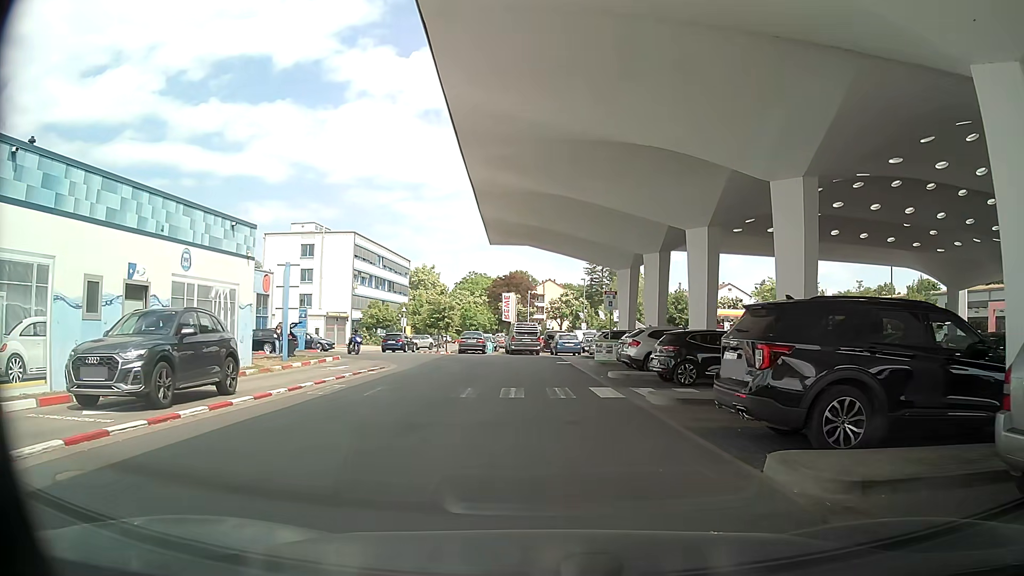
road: service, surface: paving_stones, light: Day
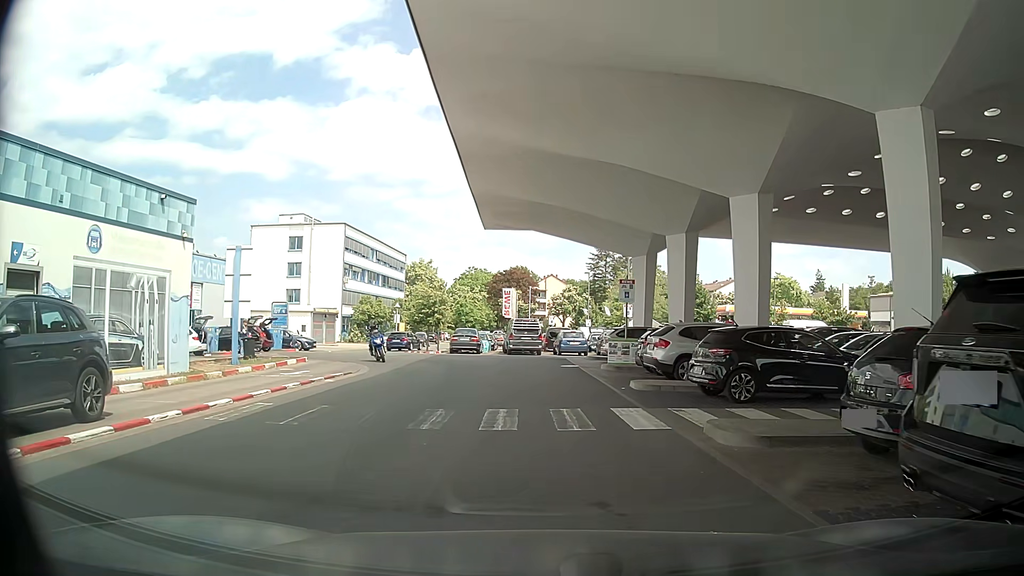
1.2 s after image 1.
(0.0, +4.7) m; -2°
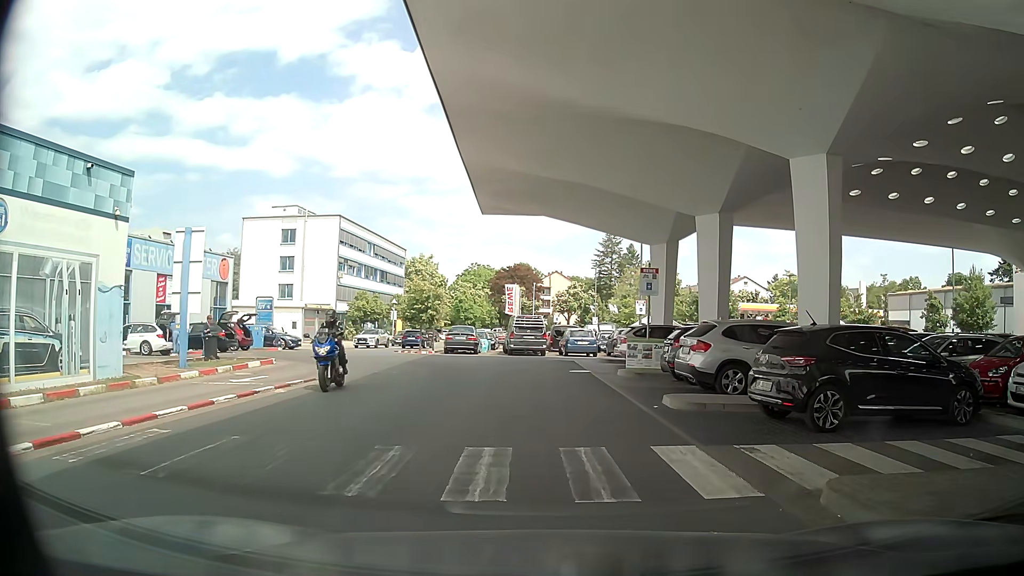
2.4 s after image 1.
(+0.1, +3.6) m; +2°
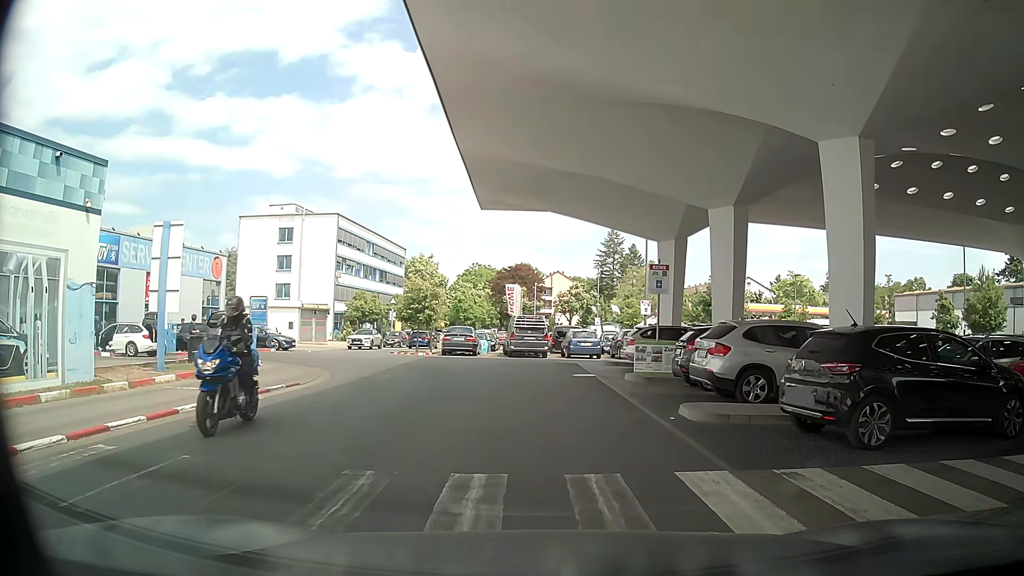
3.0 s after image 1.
(0.0, +1.3) m; +1°
